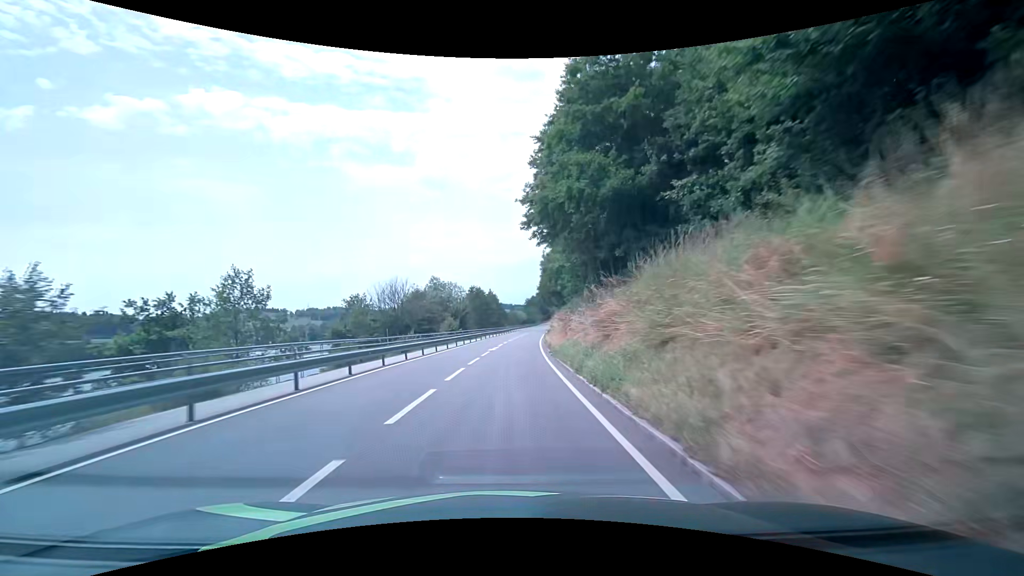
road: secondary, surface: asphalt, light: Day
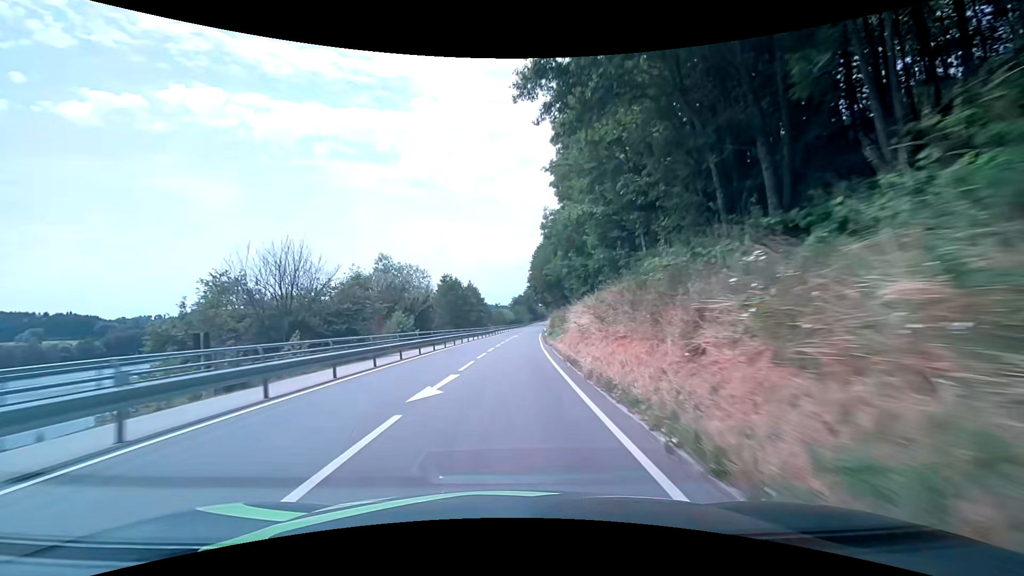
(+0.2, +21.4) m; +1°
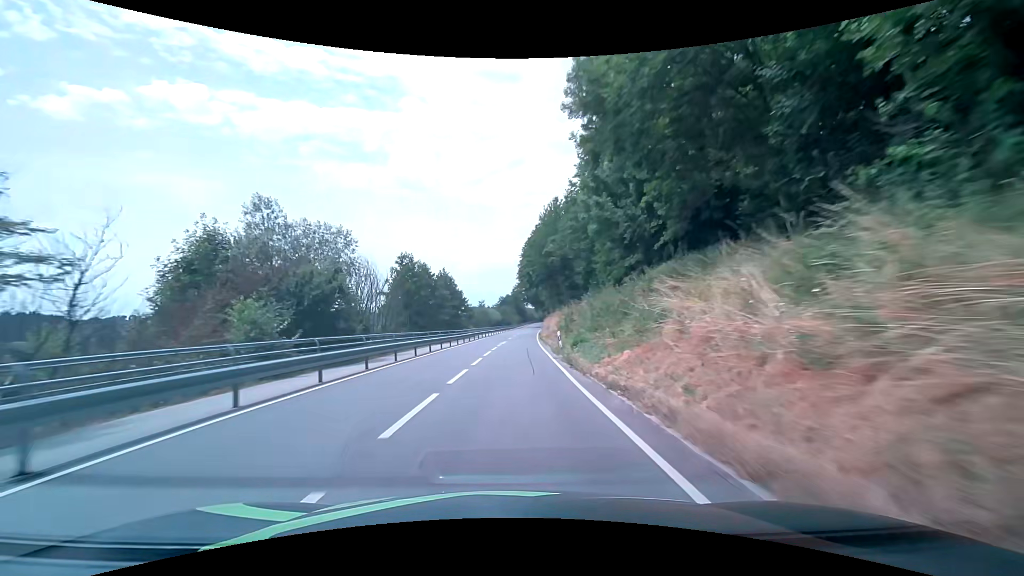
(+0.3, +21.5) m; +2°
(0, +10) (0, +20) (+1, +30) (+1, +40) (+1, +50) (+2, +60) (+2, +70) (+3, +80) (+4, +90) (+4, +100) m
